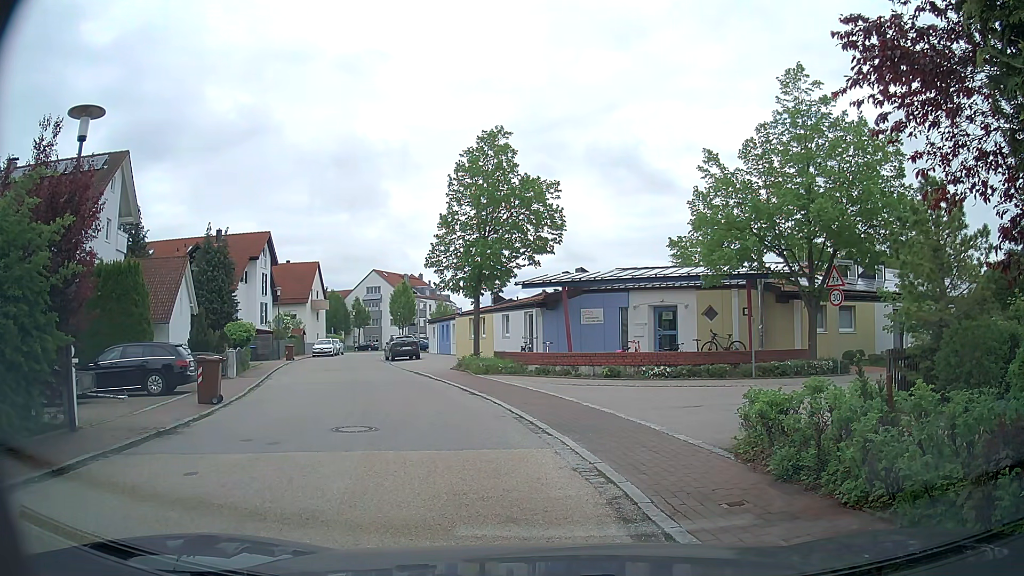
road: residential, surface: asphalt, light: Day
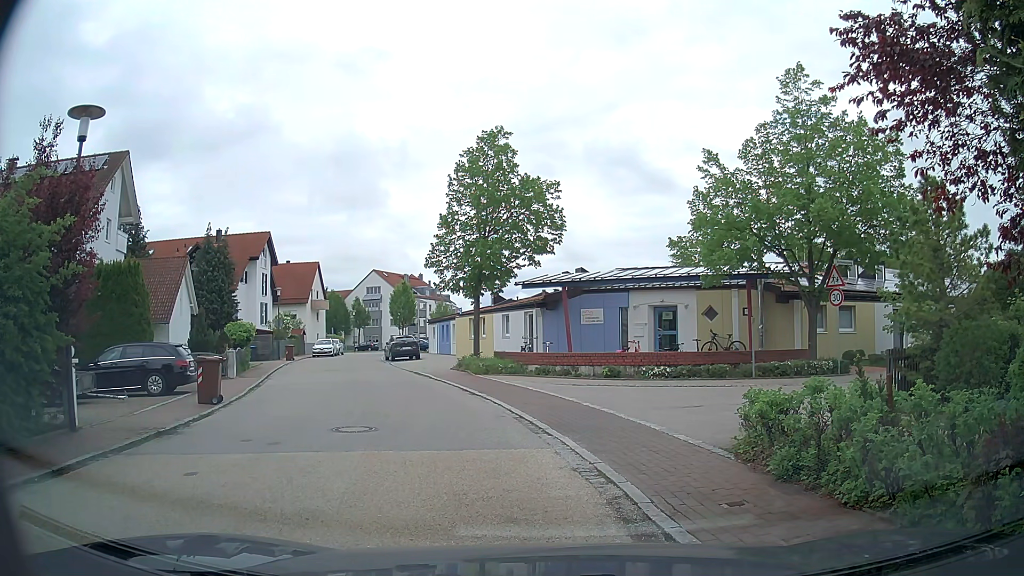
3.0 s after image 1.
(0.0, 0.0) m; 0°
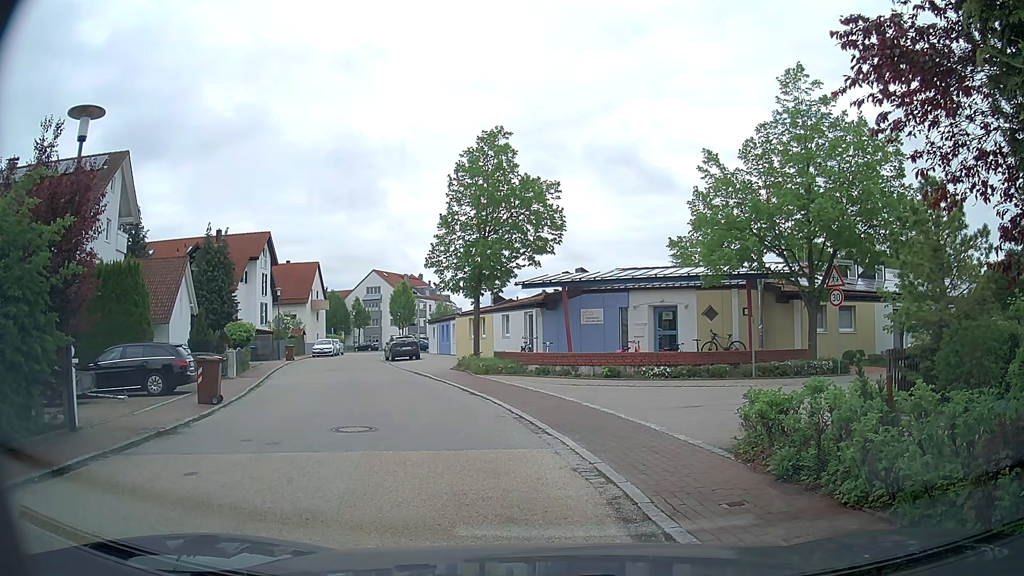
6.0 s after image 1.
(0.0, 0.0) m; 0°
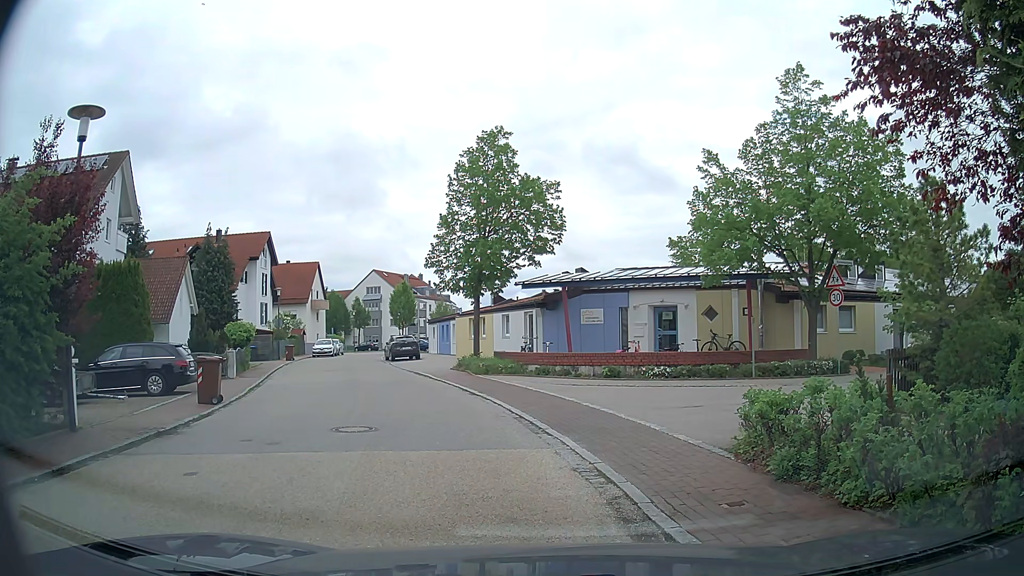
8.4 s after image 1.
(0.0, 0.0) m; 0°
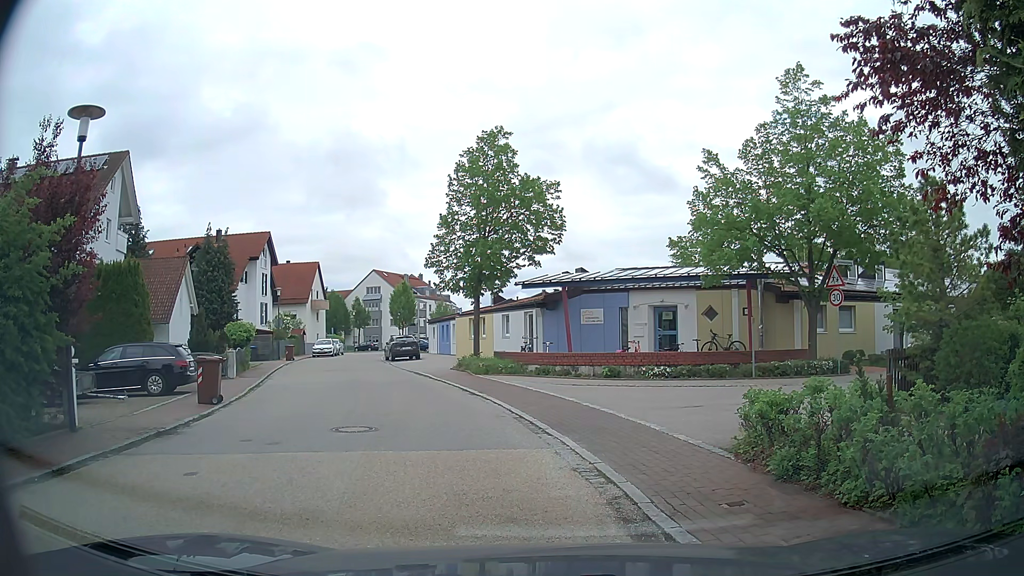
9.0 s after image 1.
(0.0, 0.0) m; 0°
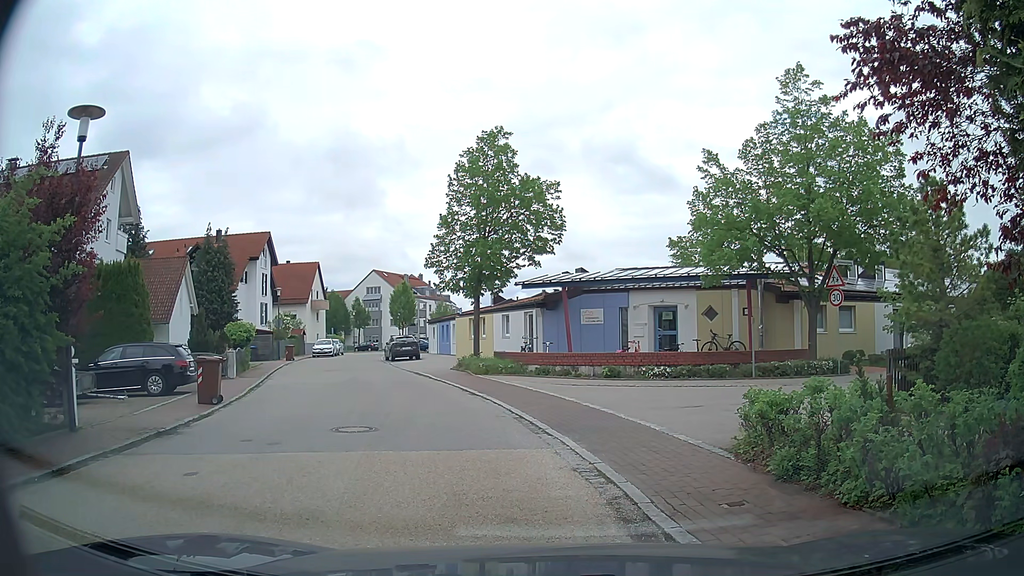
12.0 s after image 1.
(0.0, 0.0) m; 0°
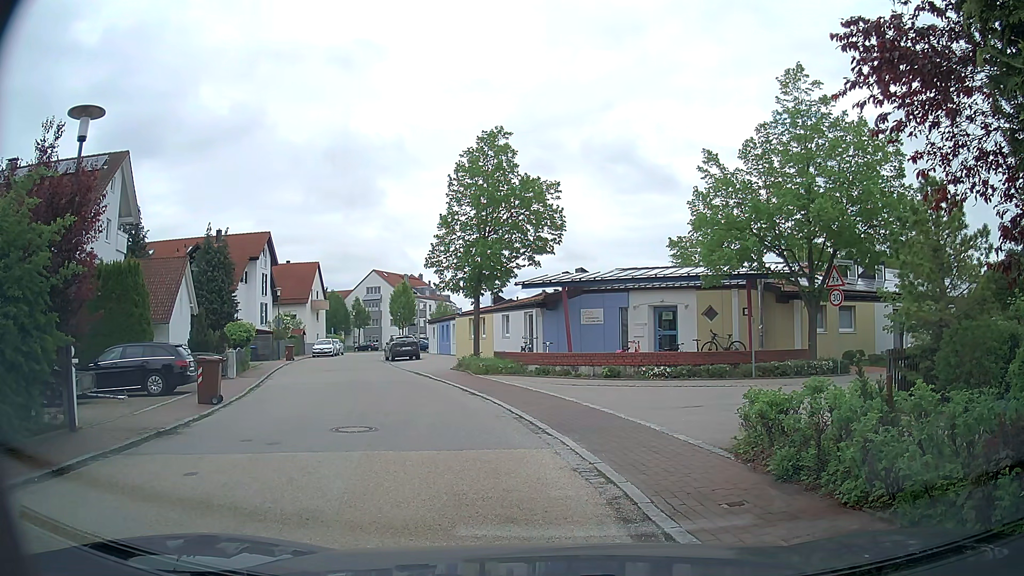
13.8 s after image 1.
(0.0, 0.0) m; 0°
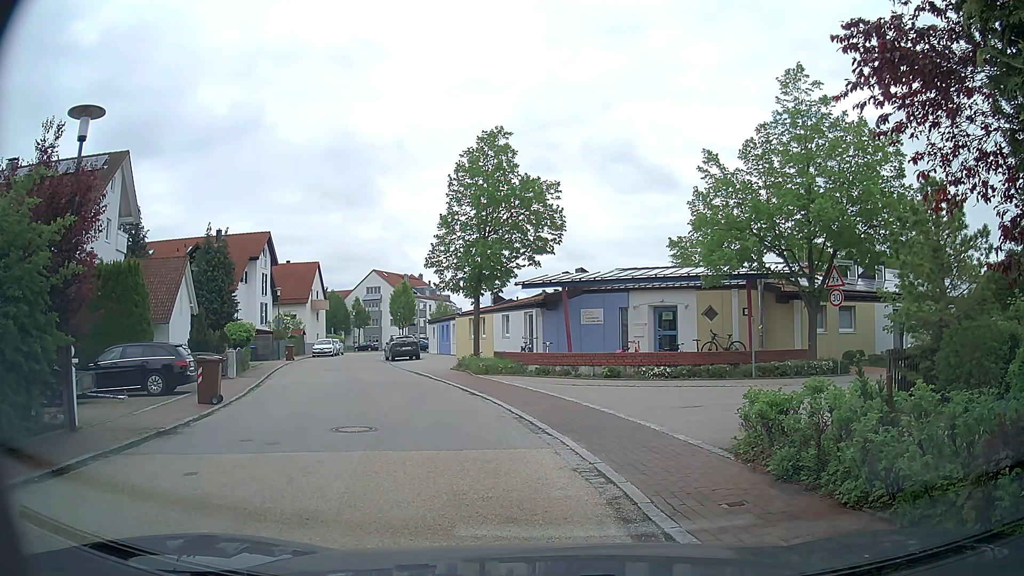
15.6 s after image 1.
(0.0, 0.0) m; 0°
